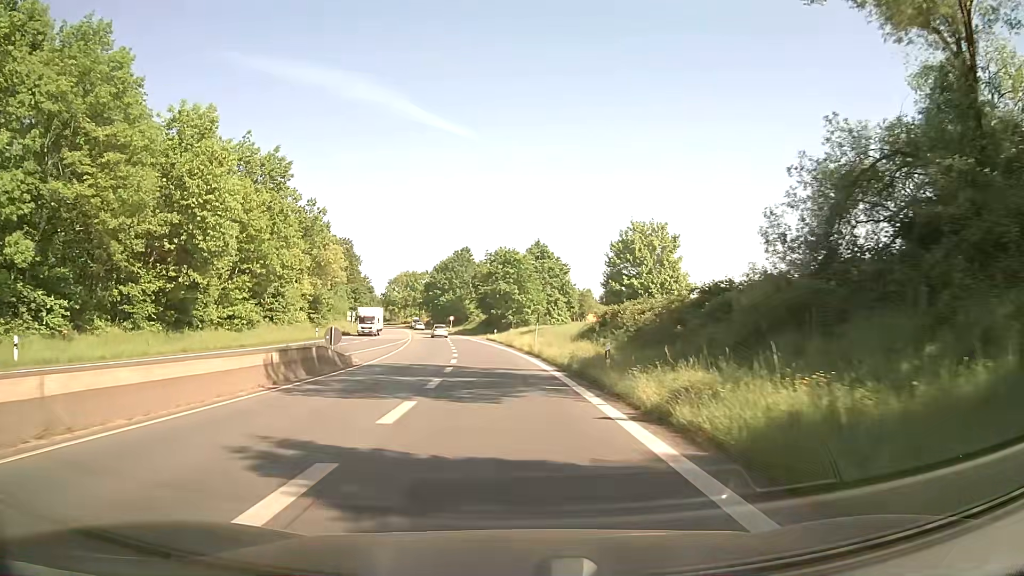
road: primary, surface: asphalt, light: Day
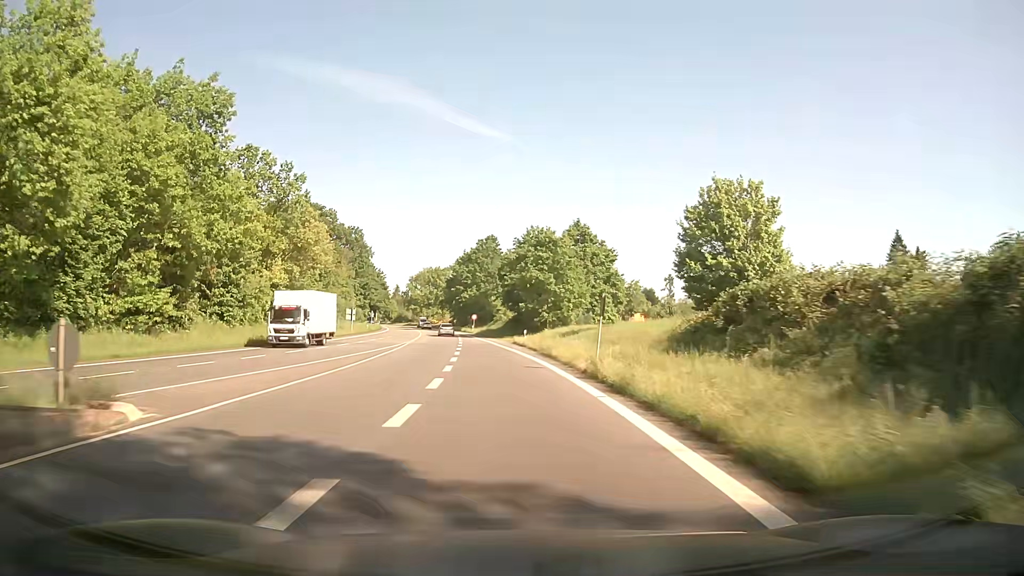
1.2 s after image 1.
(-0.4, +19.2) m; -3°
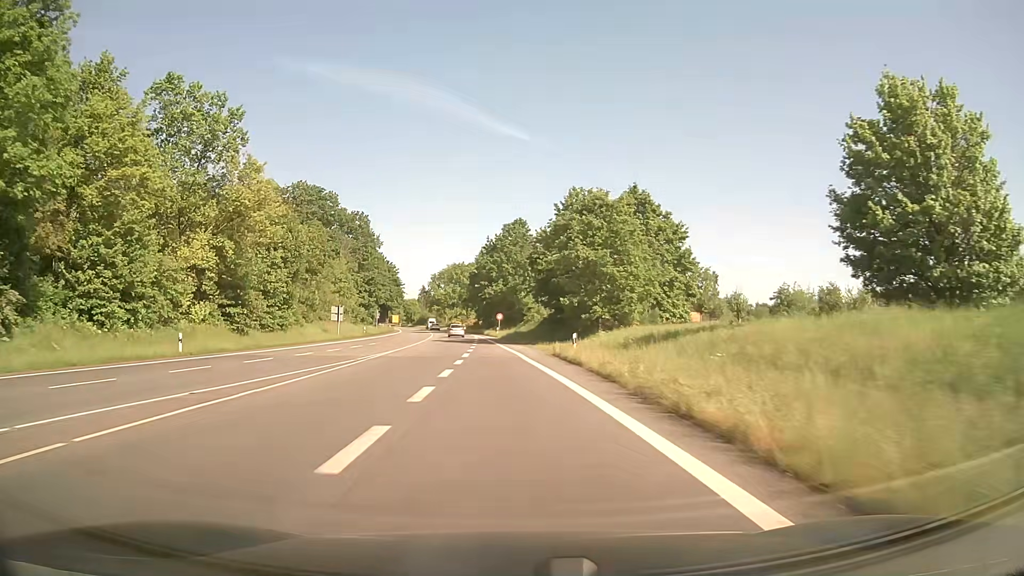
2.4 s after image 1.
(-0.4, +21.2) m; -2°
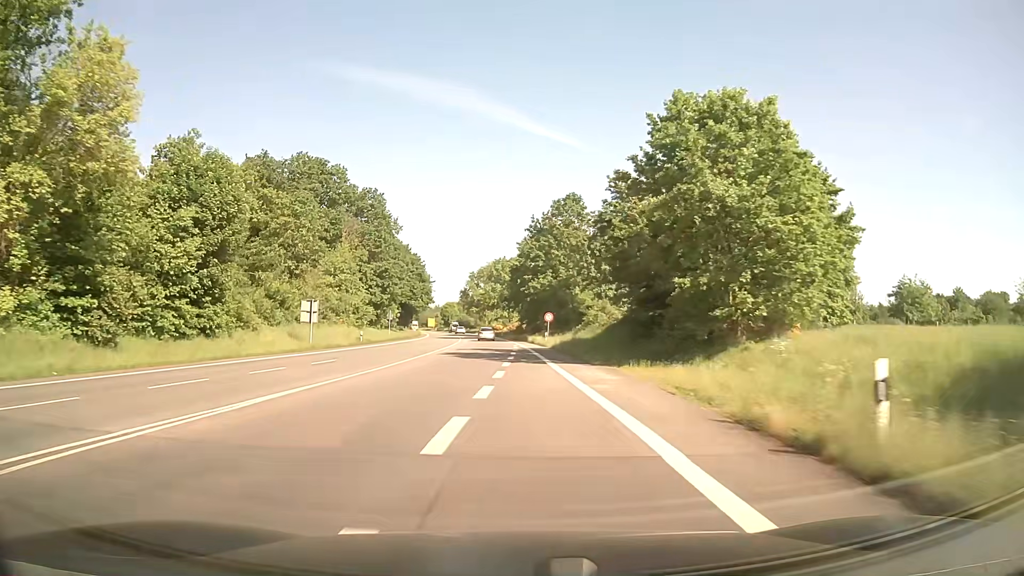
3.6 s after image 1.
(-0.9, +22.8) m; -4°
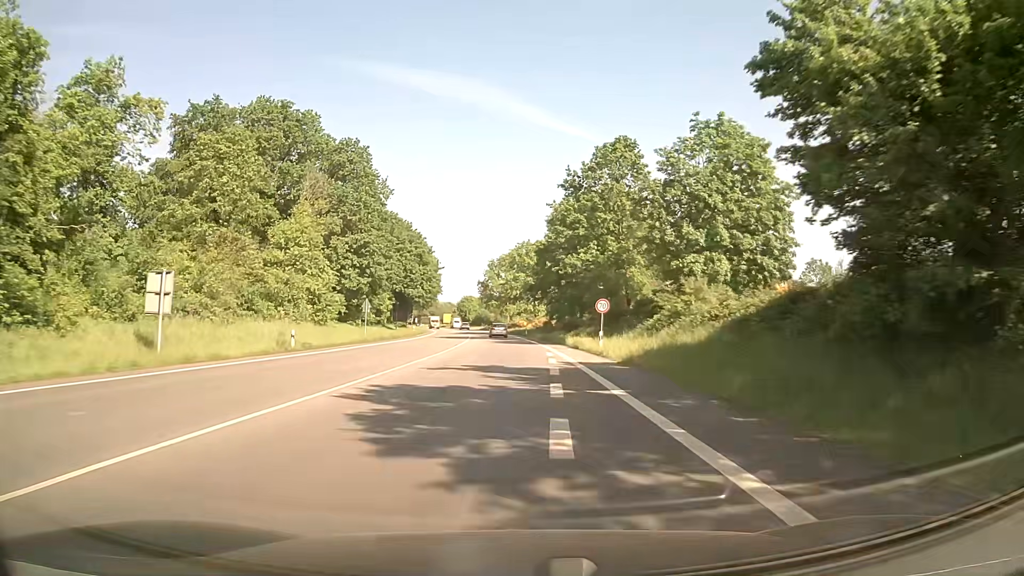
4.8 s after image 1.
(-0.5, +23.5) m; -2°
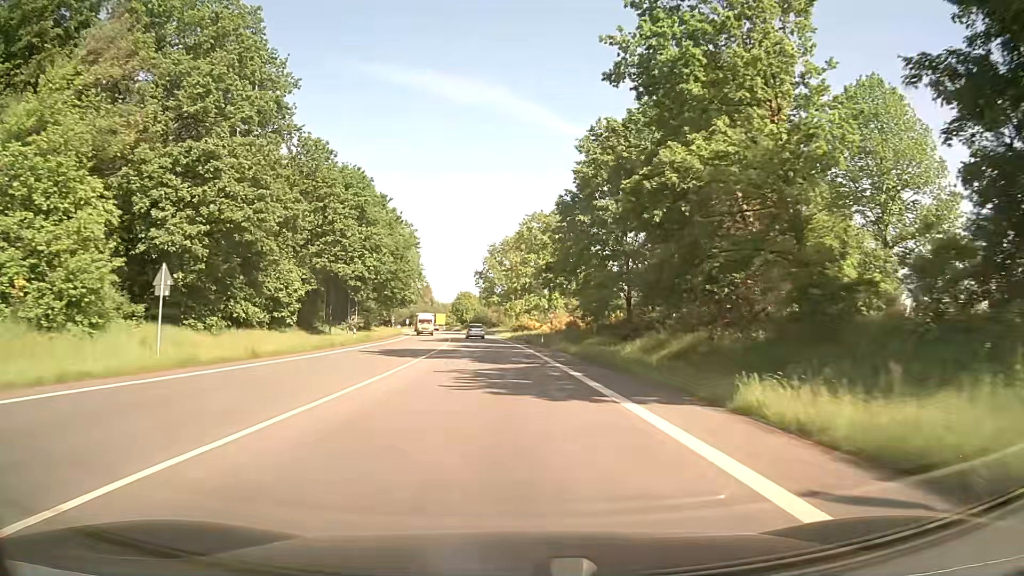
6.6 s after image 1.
(-0.4, +33.8) m; -1°
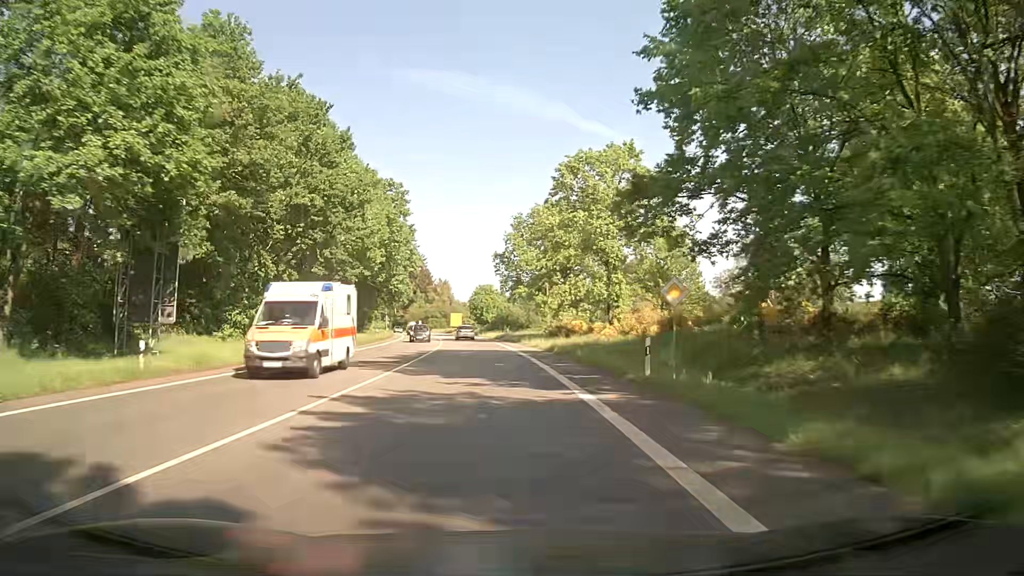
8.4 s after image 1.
(-0.5, +33.0) m; -2°
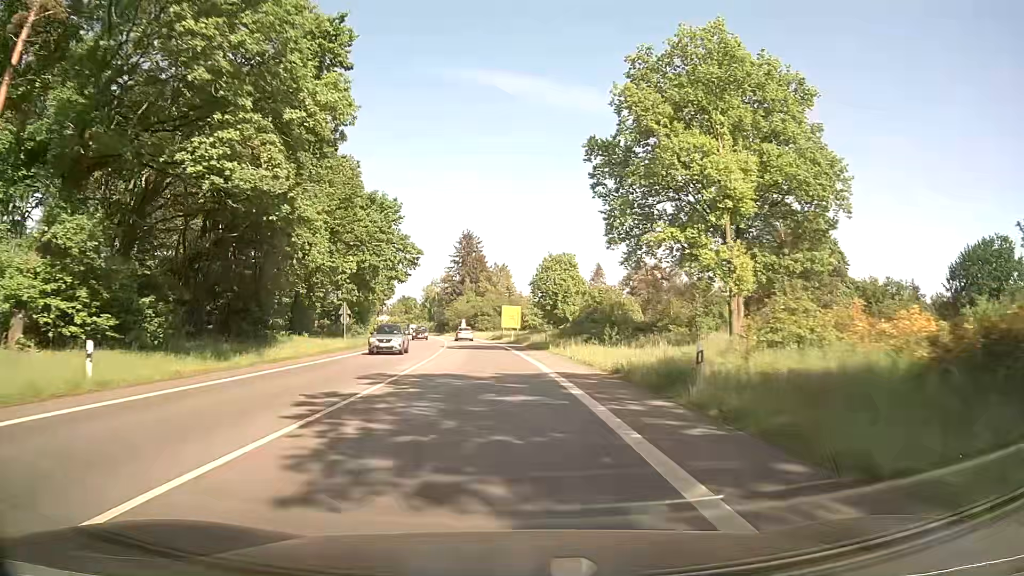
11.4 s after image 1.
(-3.1, +54.9) m; -6°
(0, +10) (0, +20) (-1, +30) (-1, +40) (-2, +50) (-3, +60) (-5, +70) (-6, +80) (-8, +90) (-10, +99) m
